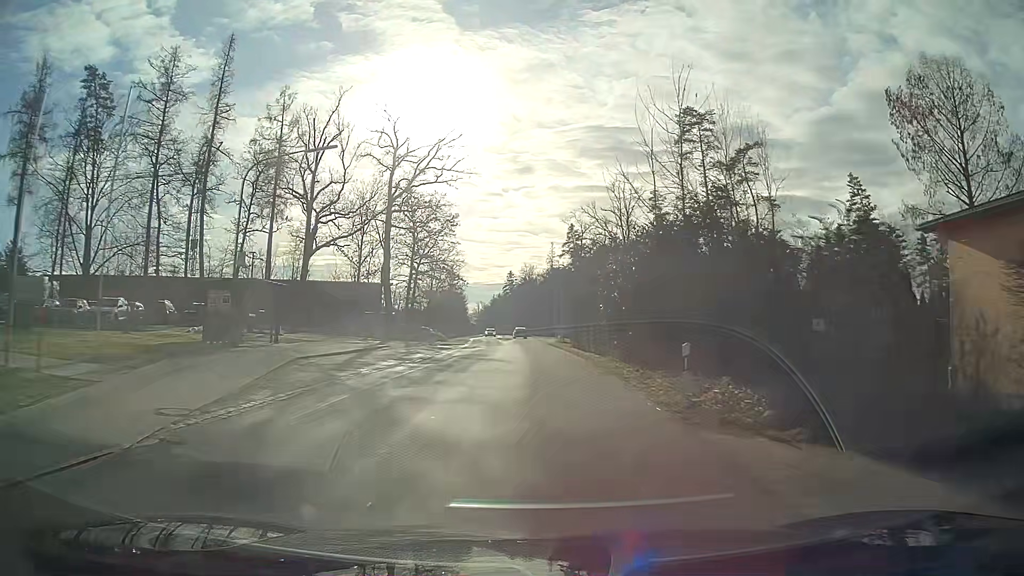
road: tertiary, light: Day
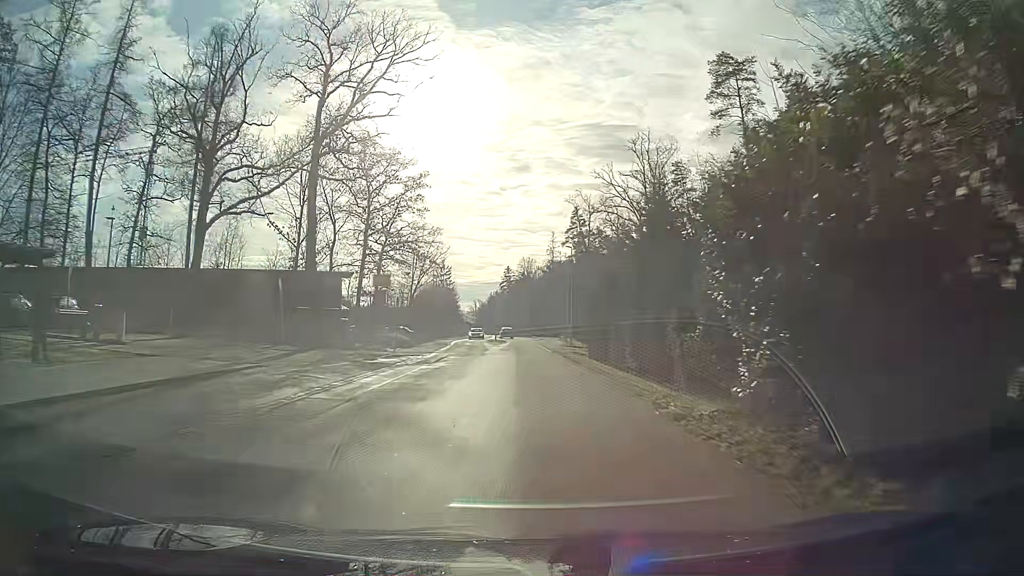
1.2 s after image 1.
(0.0, +16.5) m; 0°
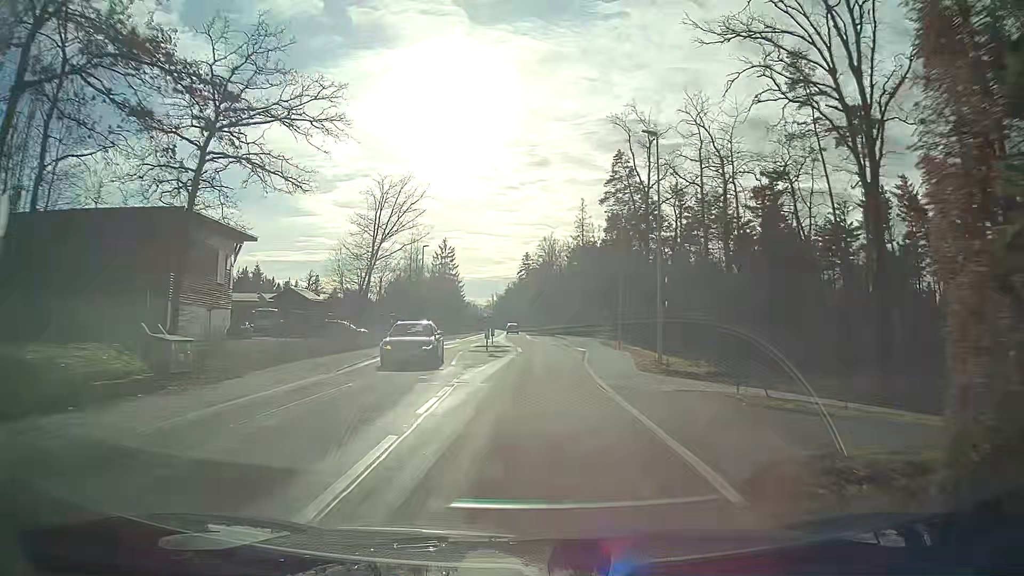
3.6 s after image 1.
(-0.4, +33.8) m; -1°
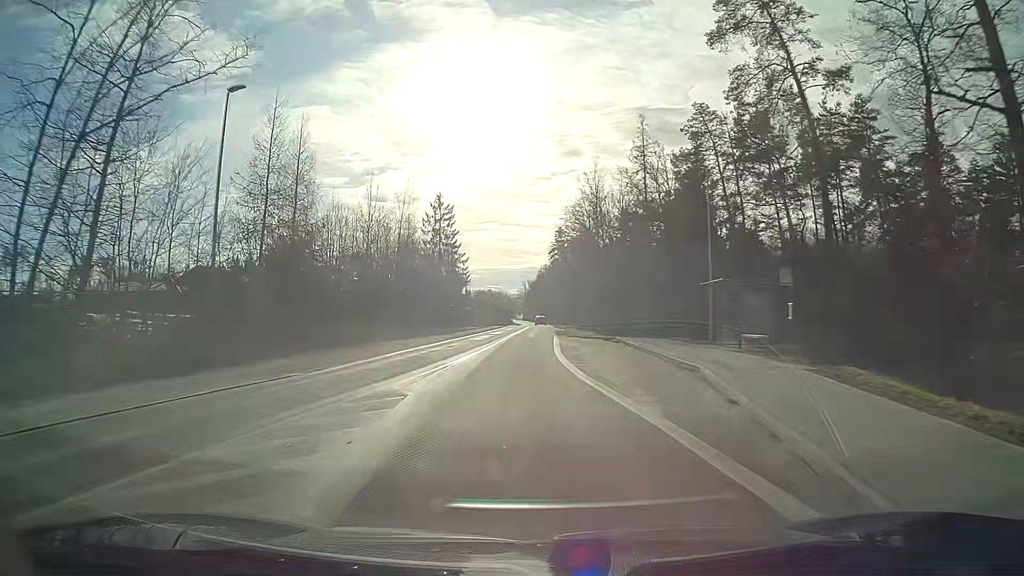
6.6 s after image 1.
(-0.3, +42.4) m; -4°
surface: asphalt
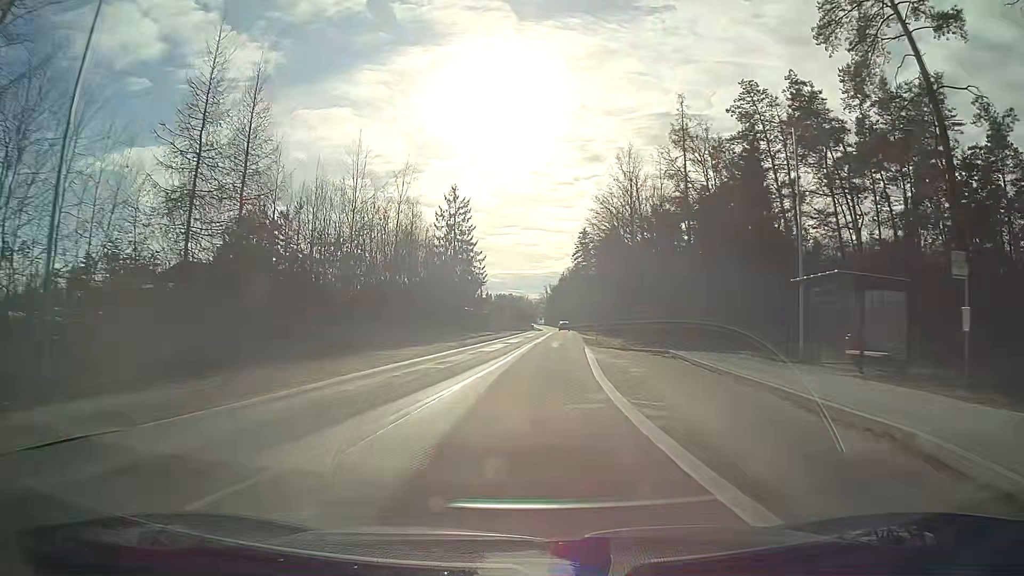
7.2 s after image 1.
(-0.1, +8.6) m; -1°
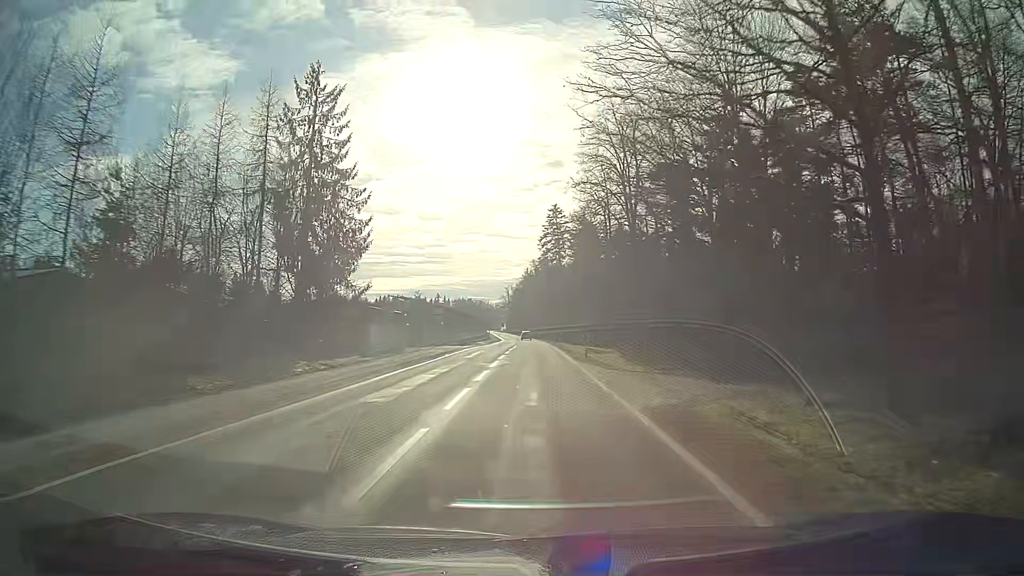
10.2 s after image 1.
(+1.8, +45.6) m; +3°
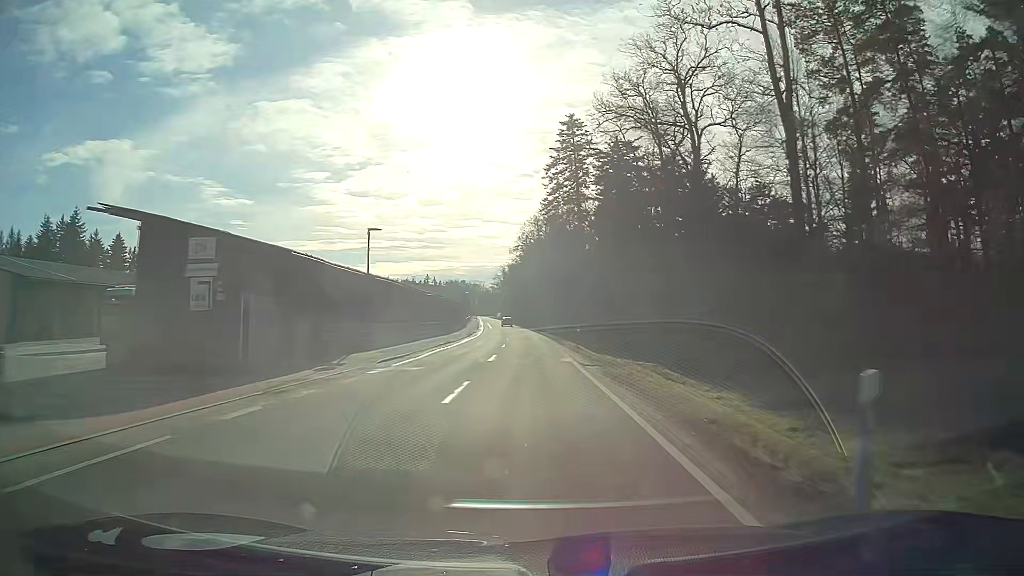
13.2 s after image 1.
(0.0, +54.6) m; 0°
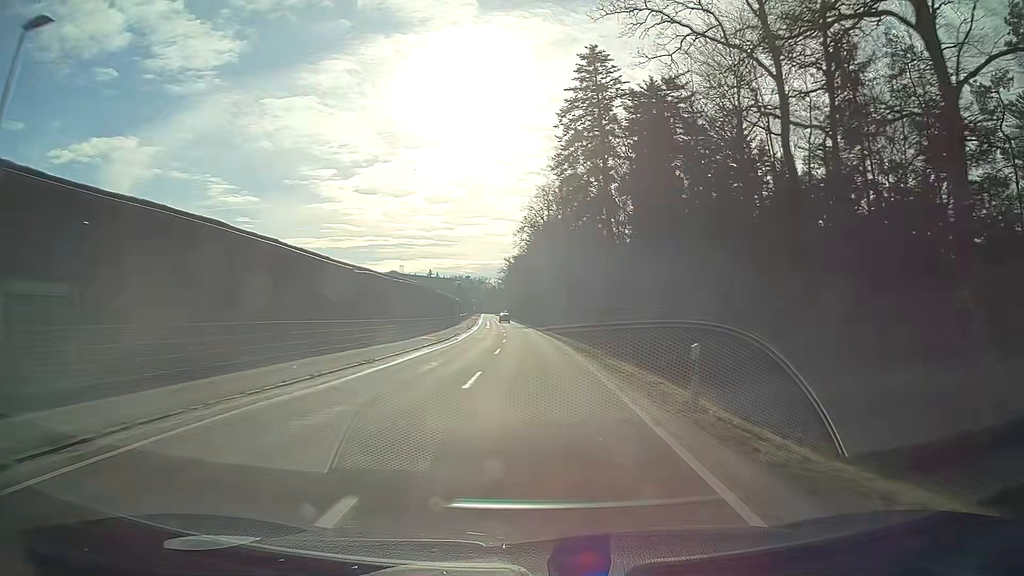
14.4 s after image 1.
(-0.1, +22.2) m; 0°
